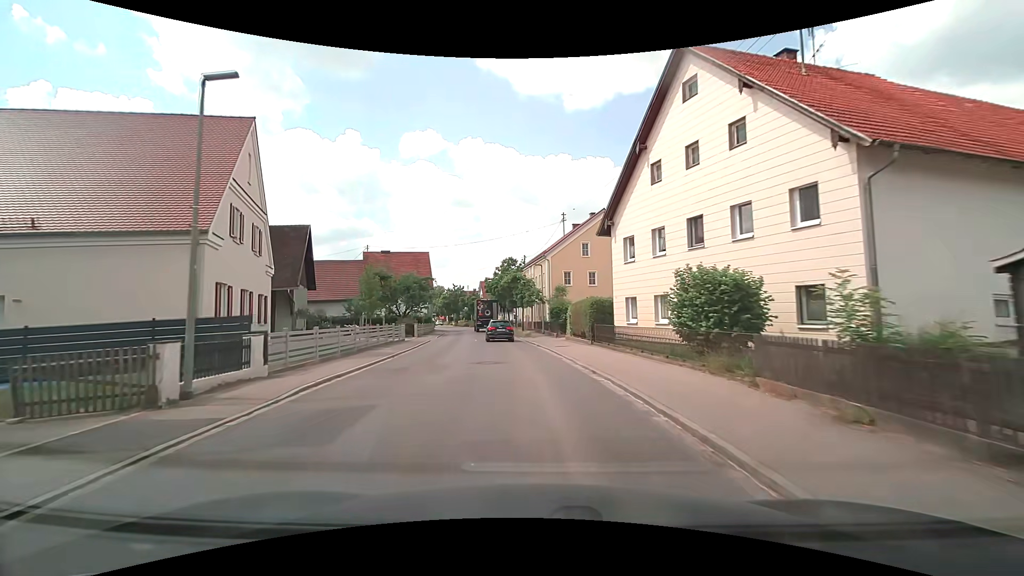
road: tertiary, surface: asphalt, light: Day
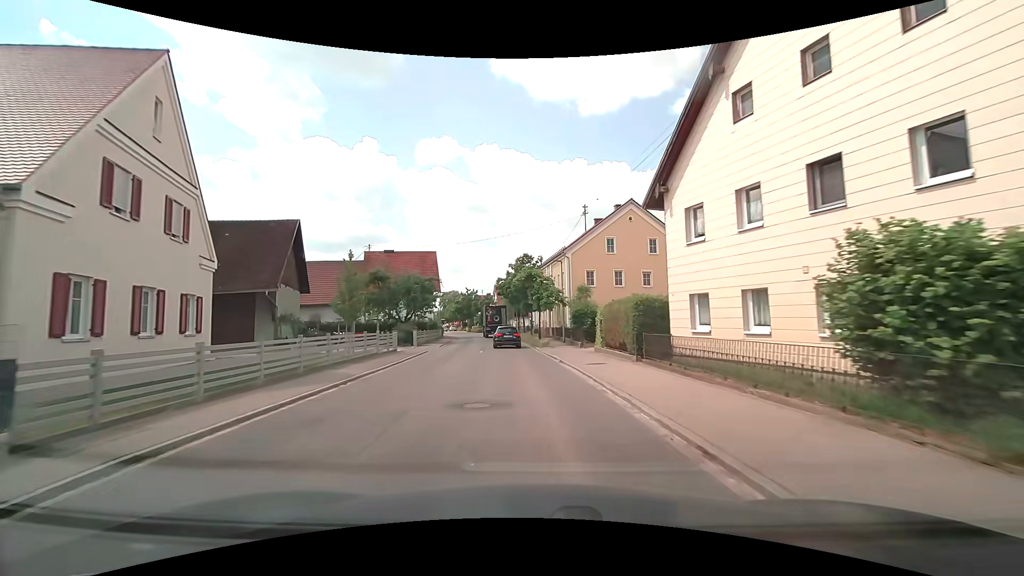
(-0.1, +6.7) m; -2°
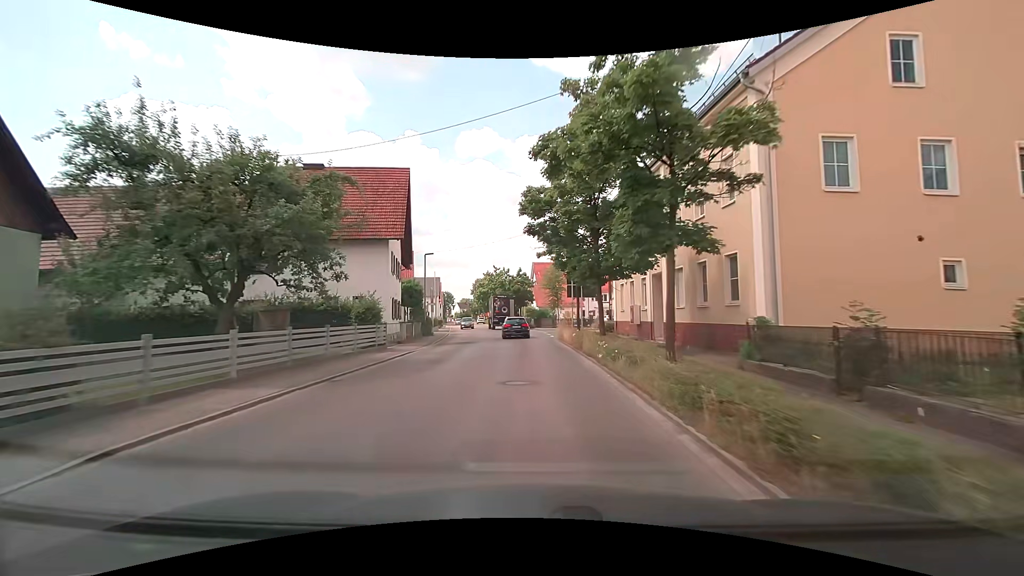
(-2.2, +33.9) m; -5°
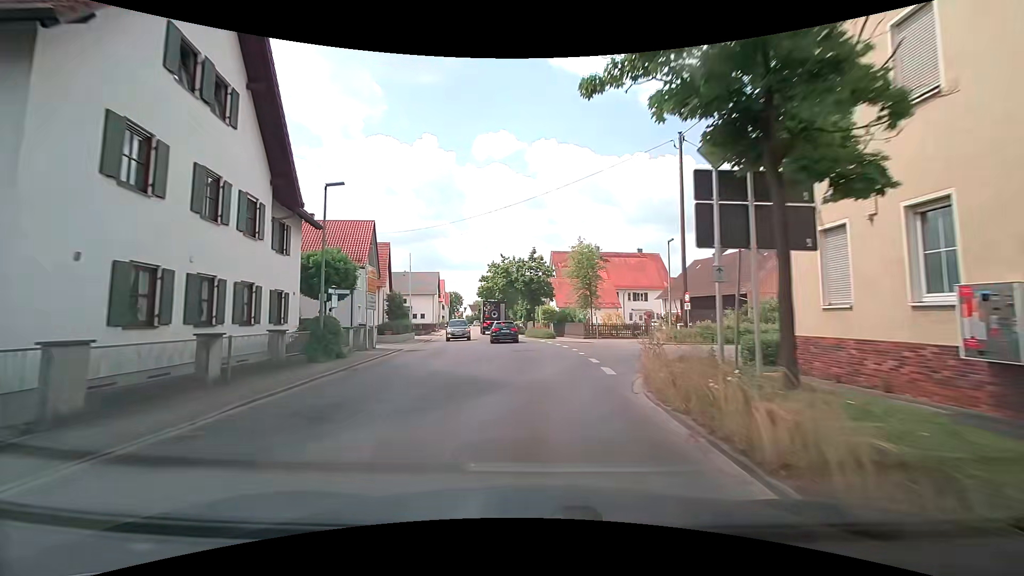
(-0.3, +20.7) m; -3°
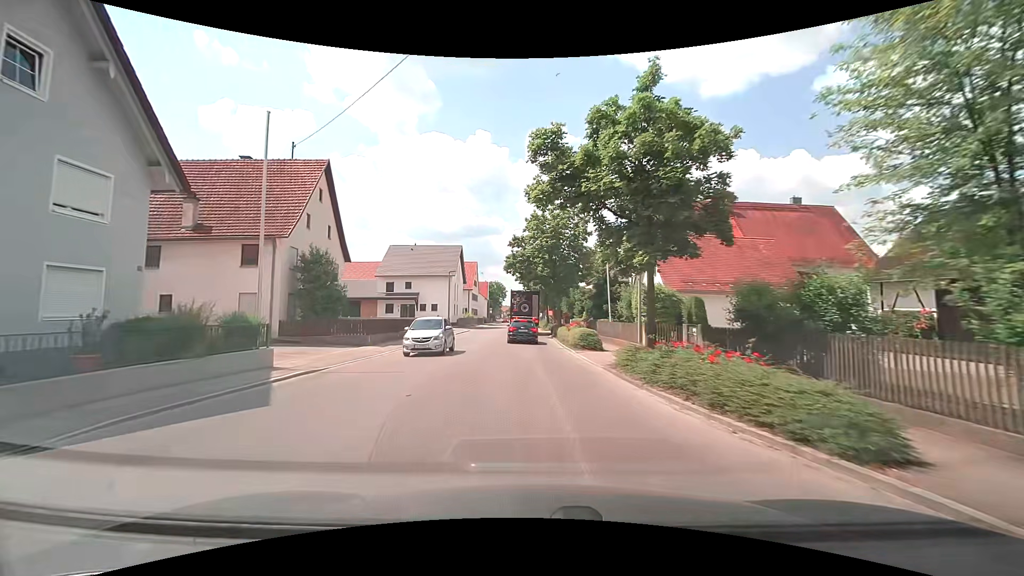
(-0.7, +30.8) m; -4°
(0, +10) (0, +20) (-1, +30) (-1, +40) (-2, +50) (-3, +60) (-3, +70) (-4, +80) (-4, +90) (-4, +100) m
